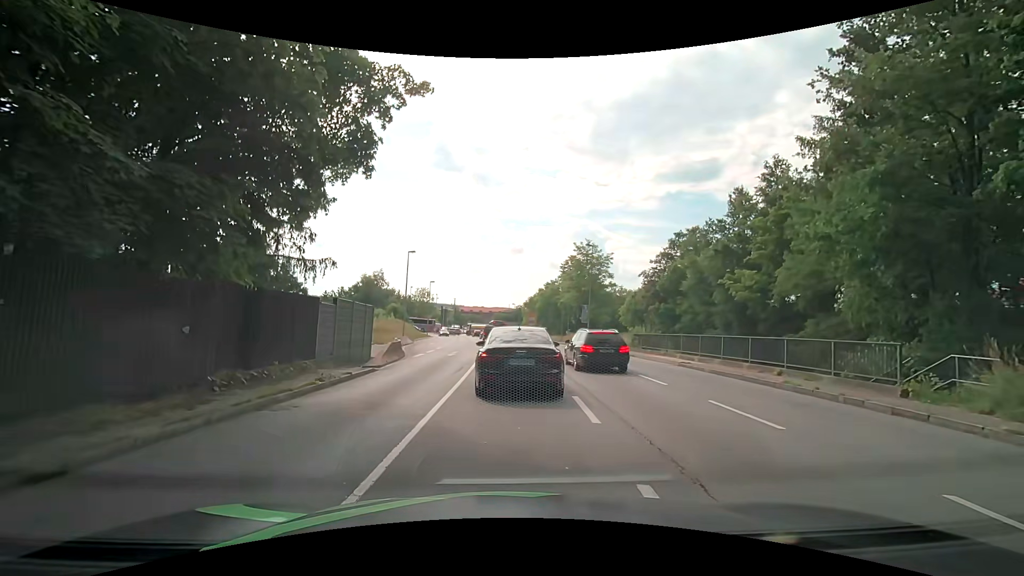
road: primary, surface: asphalt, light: Day
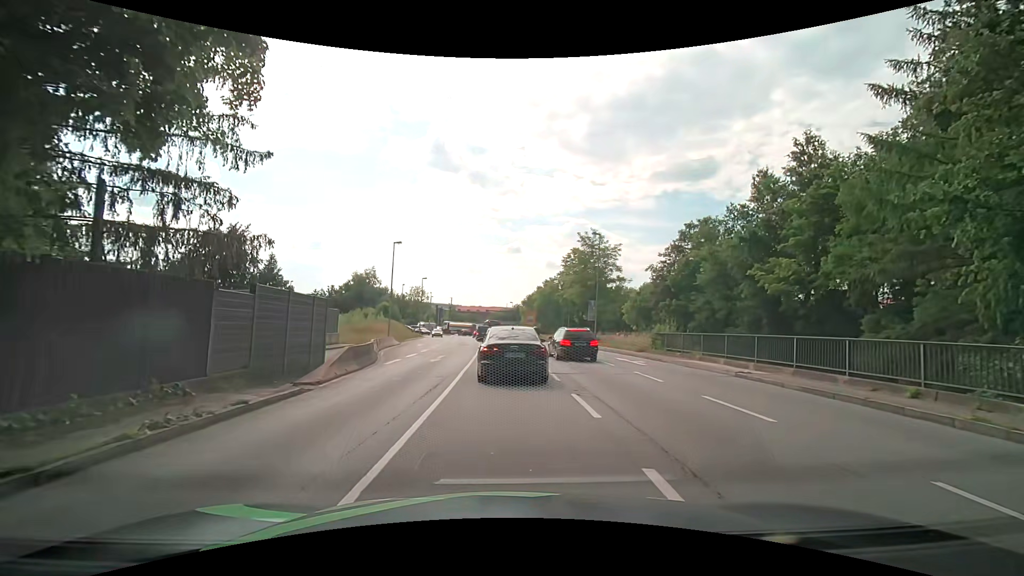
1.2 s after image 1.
(+0.1, +5.8) m; +1°
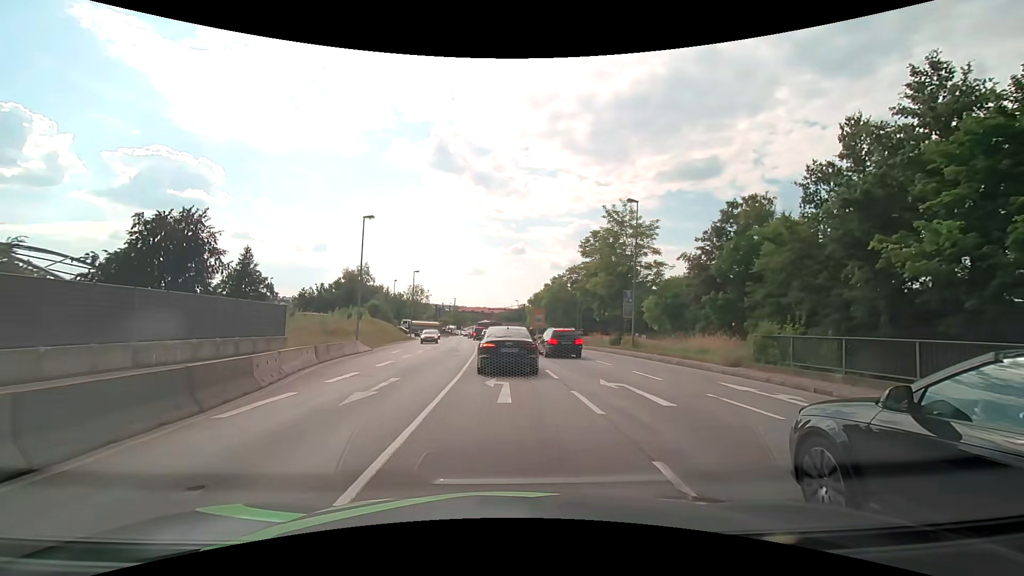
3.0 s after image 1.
(0.0, +12.2) m; 0°
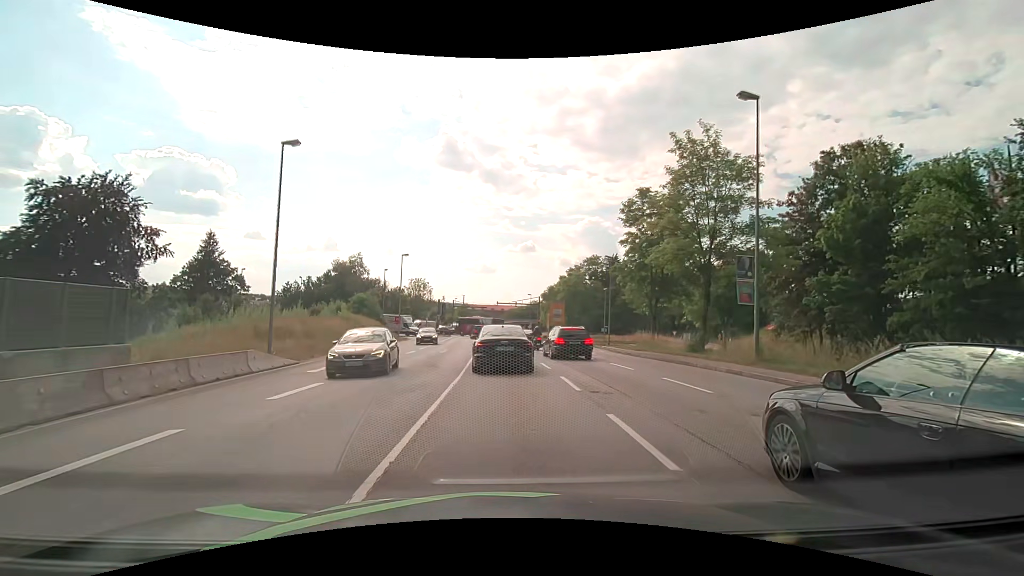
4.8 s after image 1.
(-0.3, +15.3) m; -2°
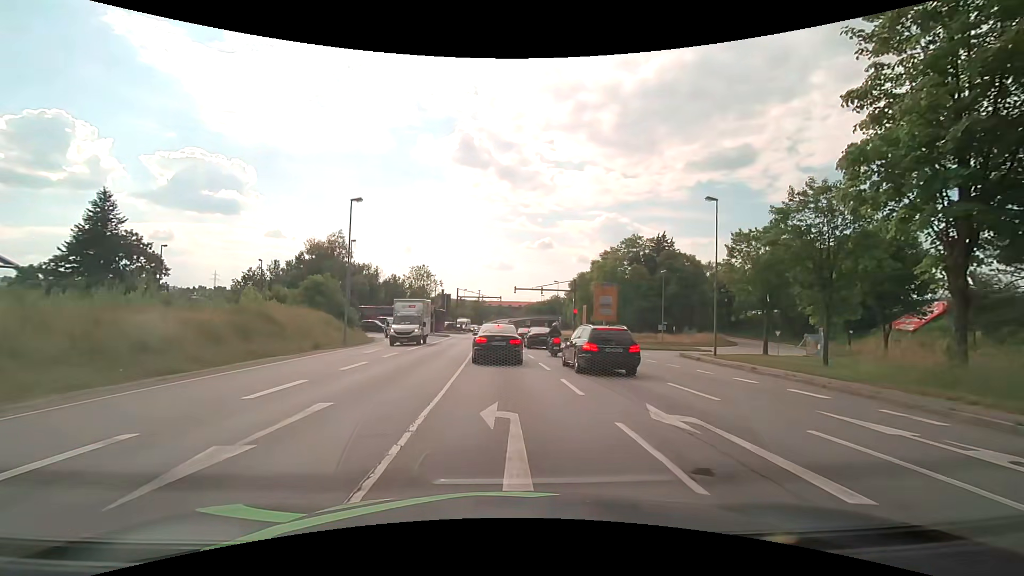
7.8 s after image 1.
(-0.3, +24.6) m; -1°
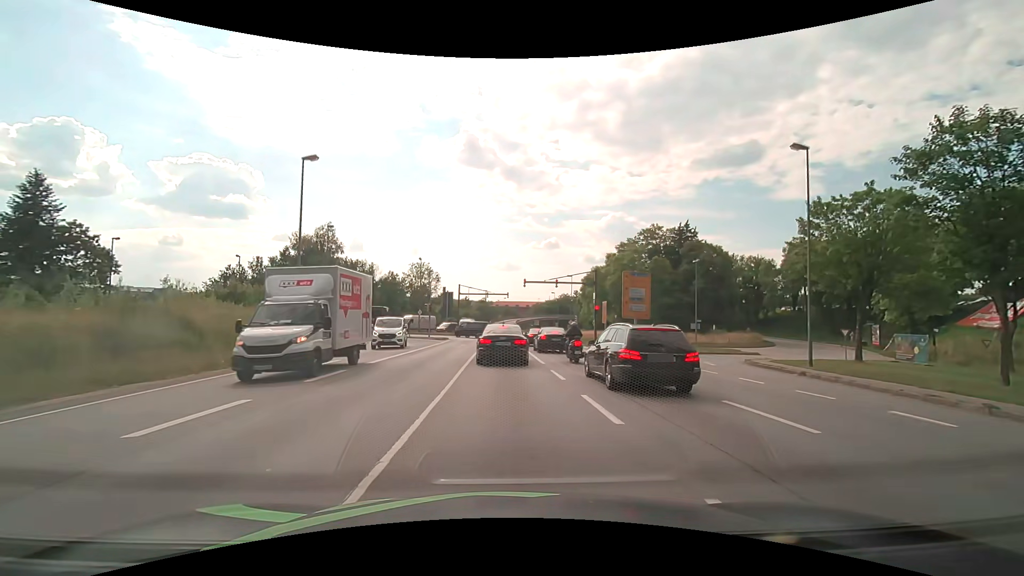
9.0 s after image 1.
(-0.2, +9.0) m; -2°
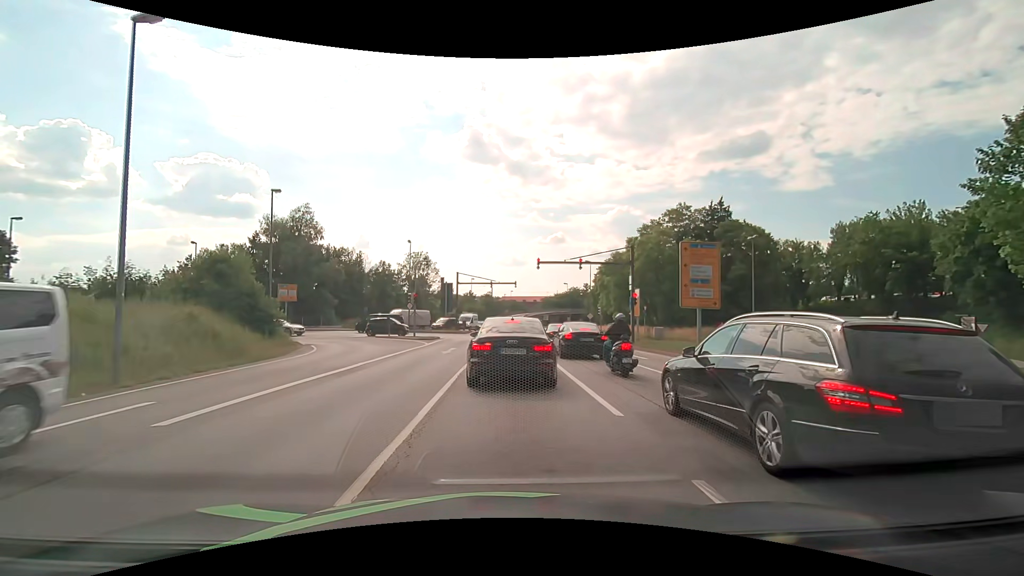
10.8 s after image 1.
(0.0, +11.4) m; -1°
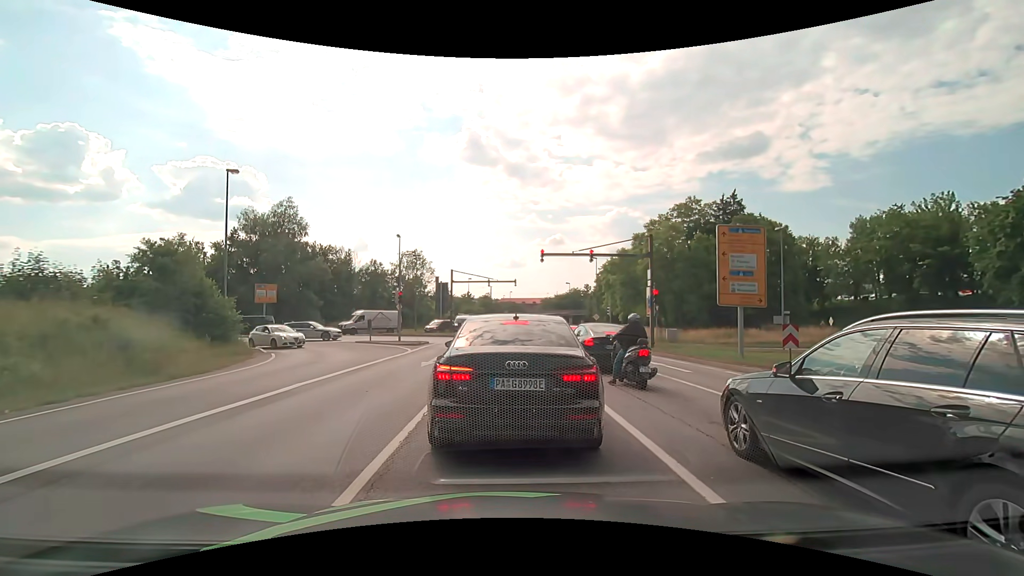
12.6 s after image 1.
(+0.1, +4.6) m; +1°
